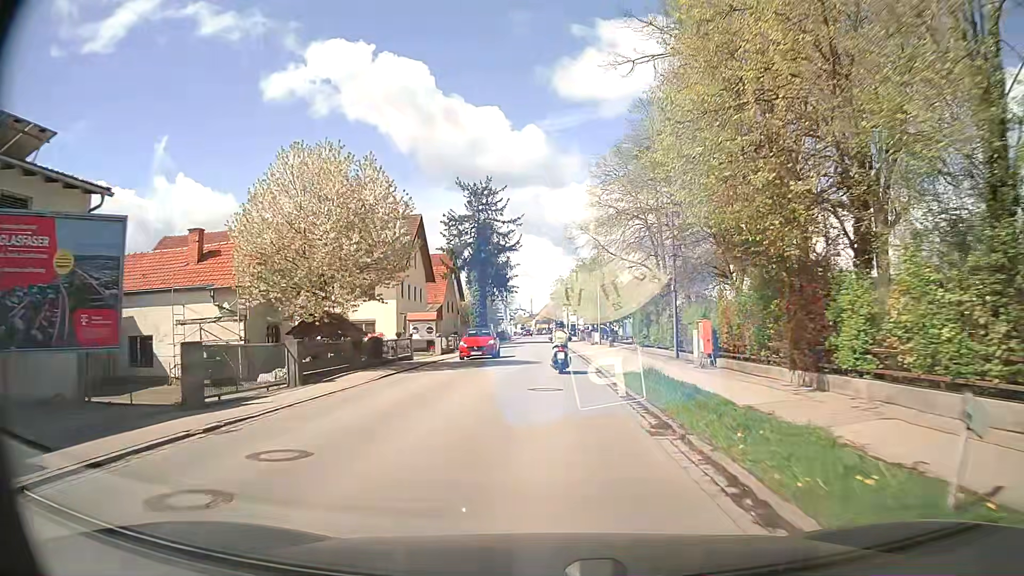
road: secondary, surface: asphalt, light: Day
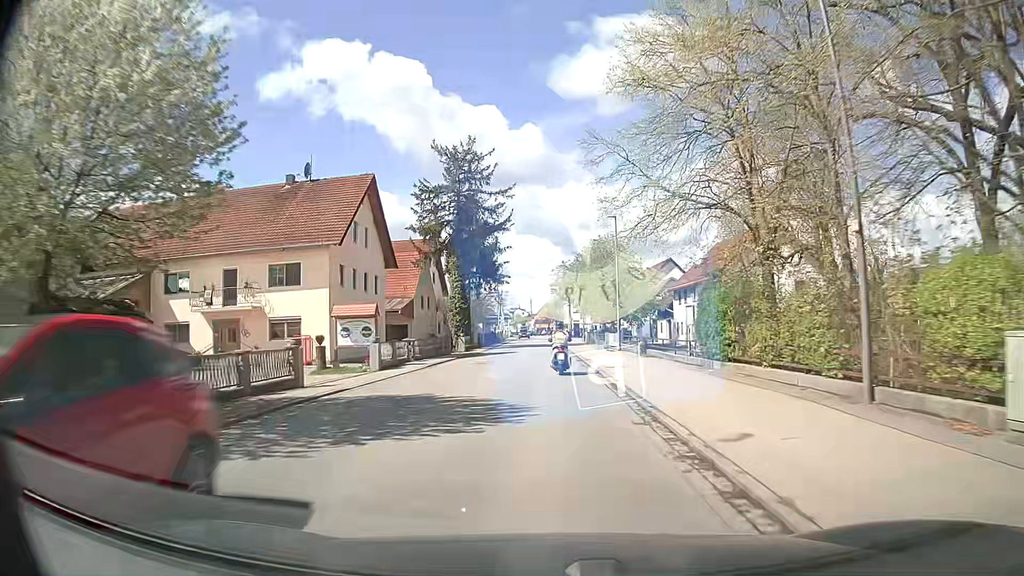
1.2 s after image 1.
(0.0, +15.8) m; 0°
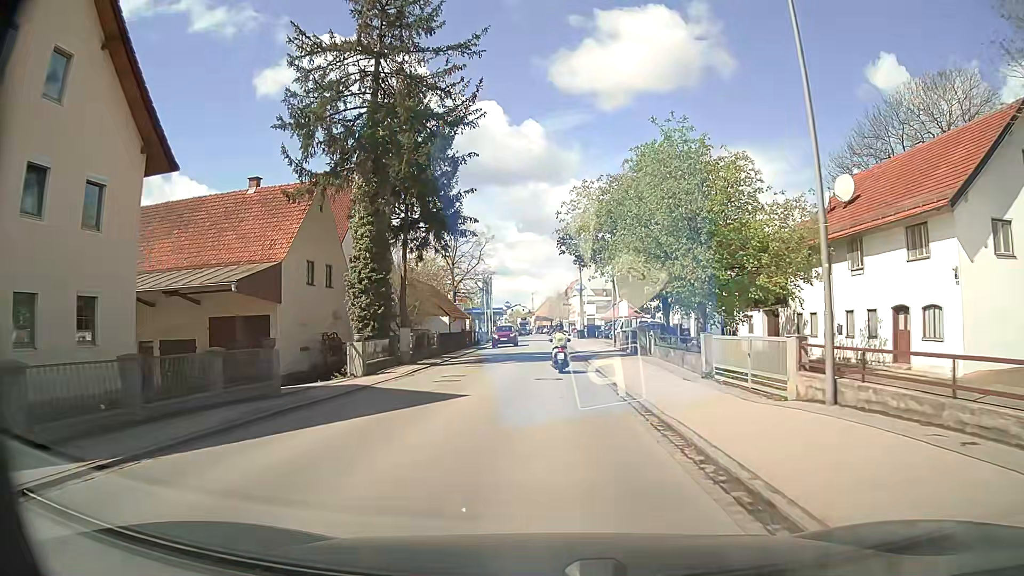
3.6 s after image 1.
(-0.4, +30.6) m; -1°
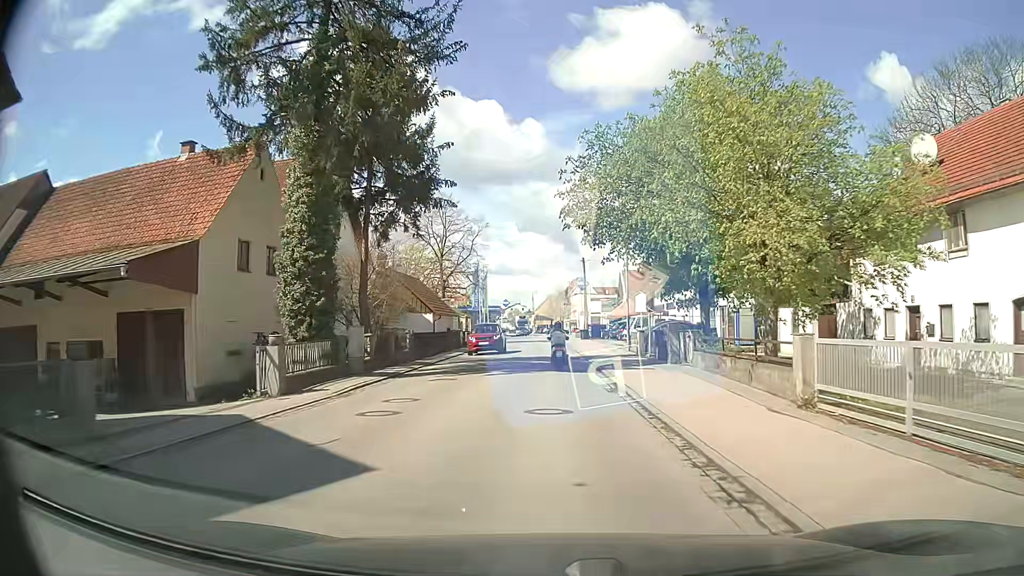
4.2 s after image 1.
(0.0, +7.6) m; 0°
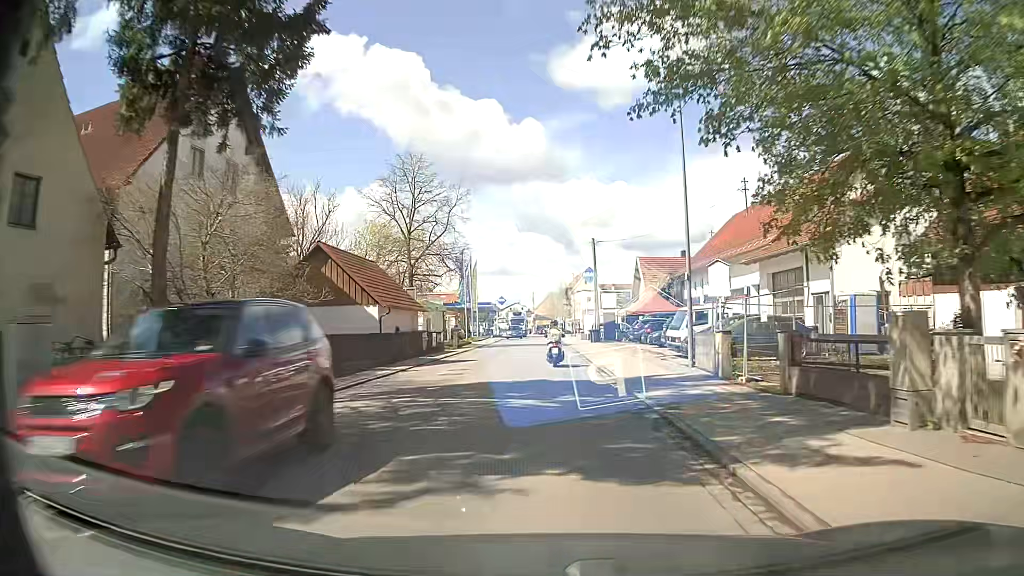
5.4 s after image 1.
(0.0, +15.2) m; 0°
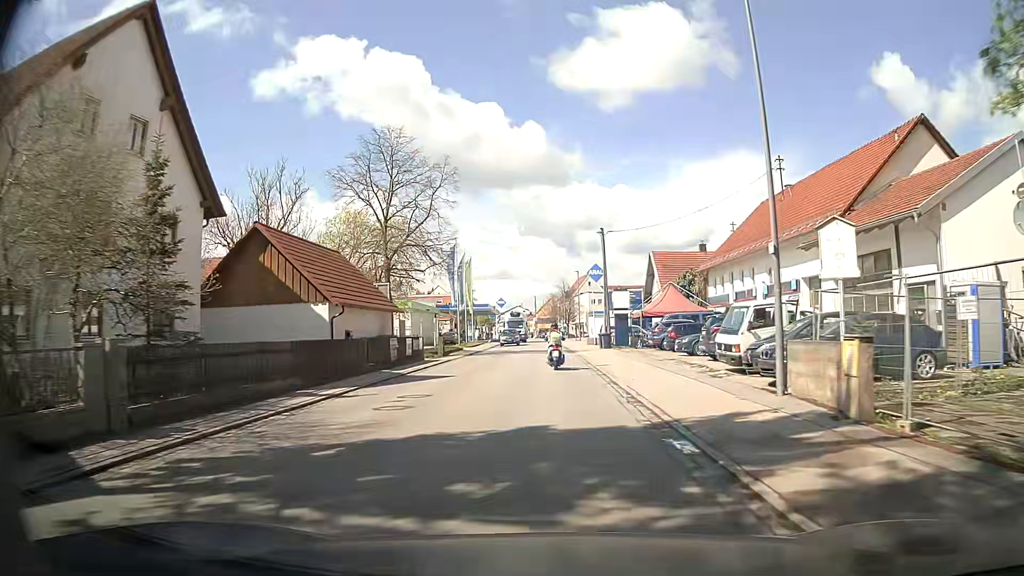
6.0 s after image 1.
(0.0, +7.6) m; 0°
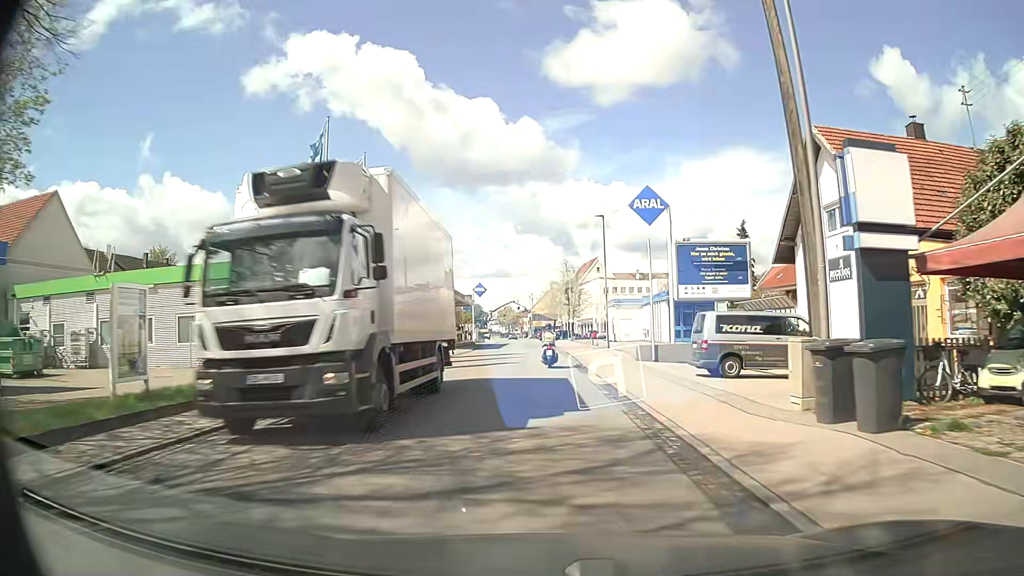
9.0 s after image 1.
(-0.3, +37.9) m; 0°
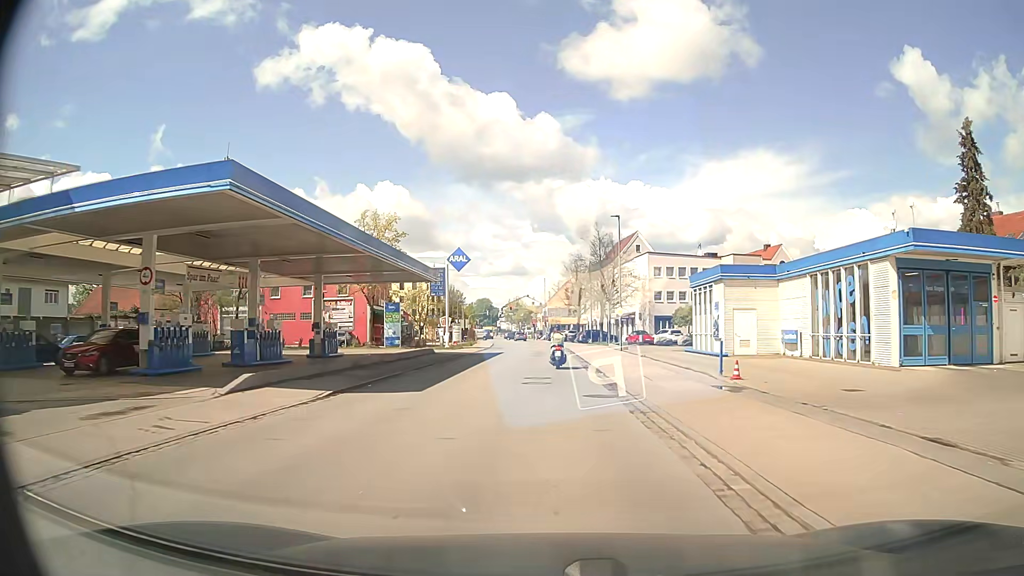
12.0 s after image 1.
(-0.7, +37.7) m; -1°
(0, +10) (0, +20) (0, +30) (0, +40) (0, +50) (0, +60) (-1, +70) (-2, +80) (-2, +90) (-3, +100) m
